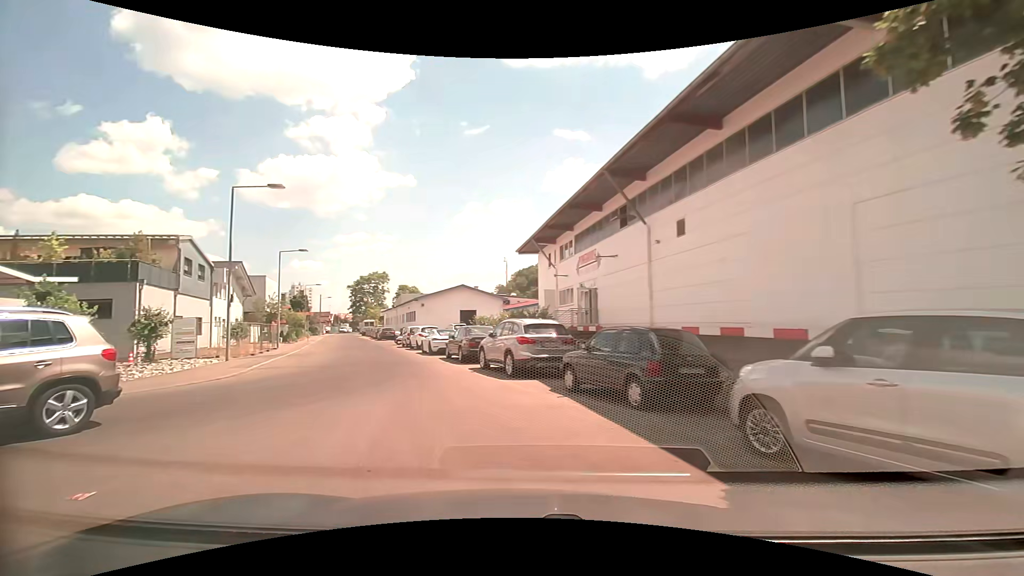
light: Day
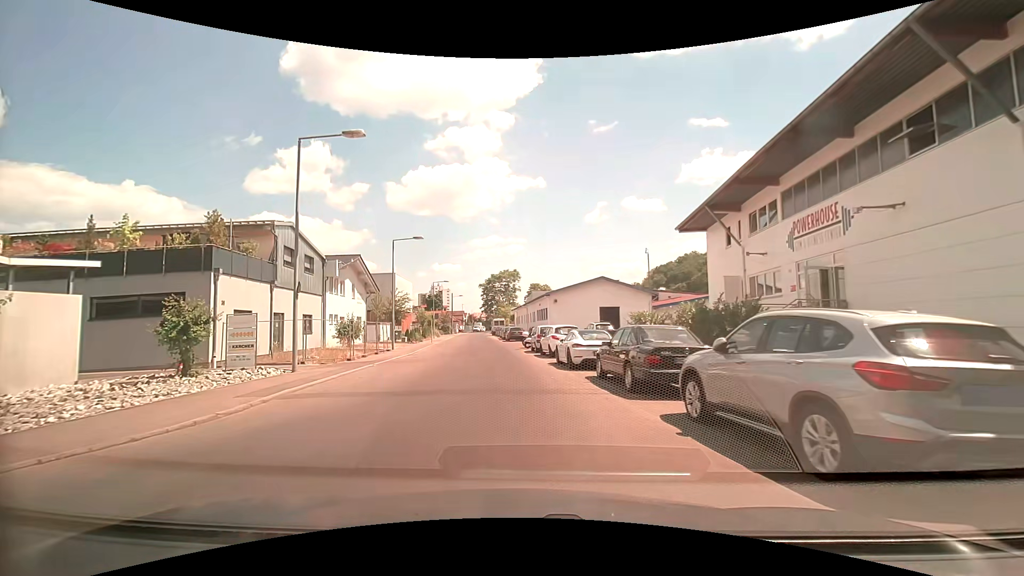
(-1.5, +8.7) m; -16°
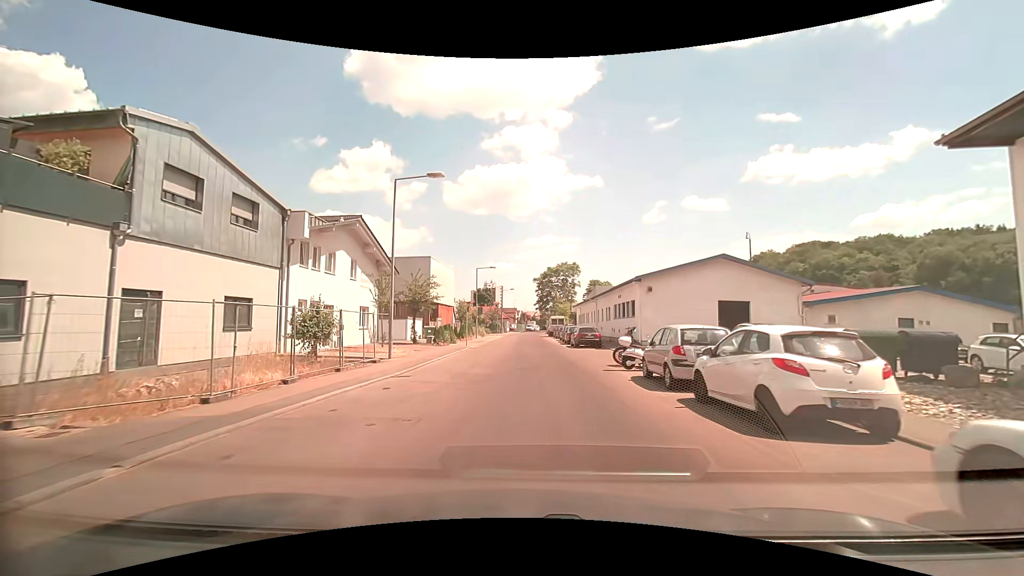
(-1.2, +15.6) m; -6°
(0, +10) (0, +20) (+1, +30) (+1, +40) (+1, +50) (+1, +60) (+1, +70) (+2, +80) (+2, +90) (+2, +100) m
